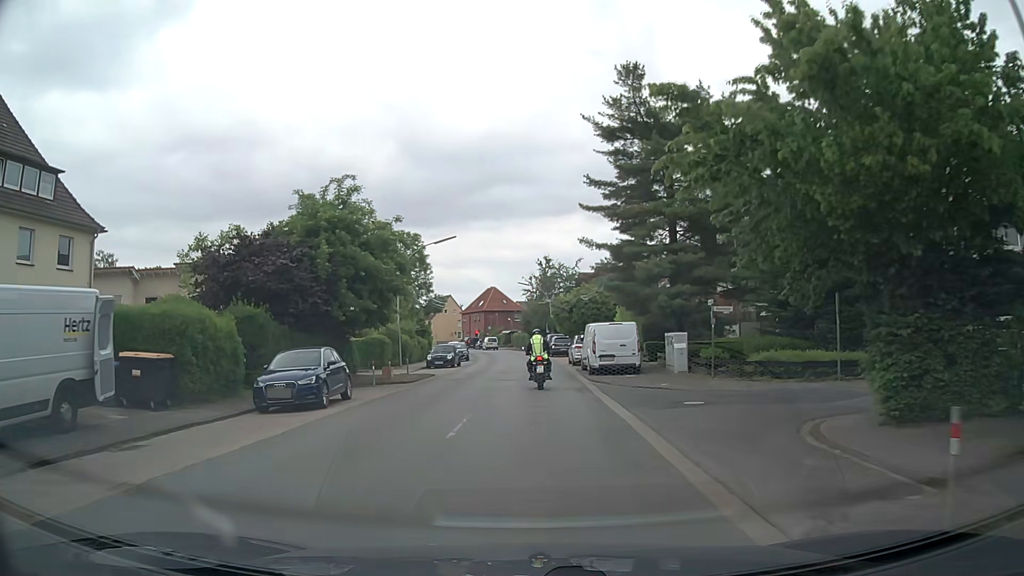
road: secondary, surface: asphalt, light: Day
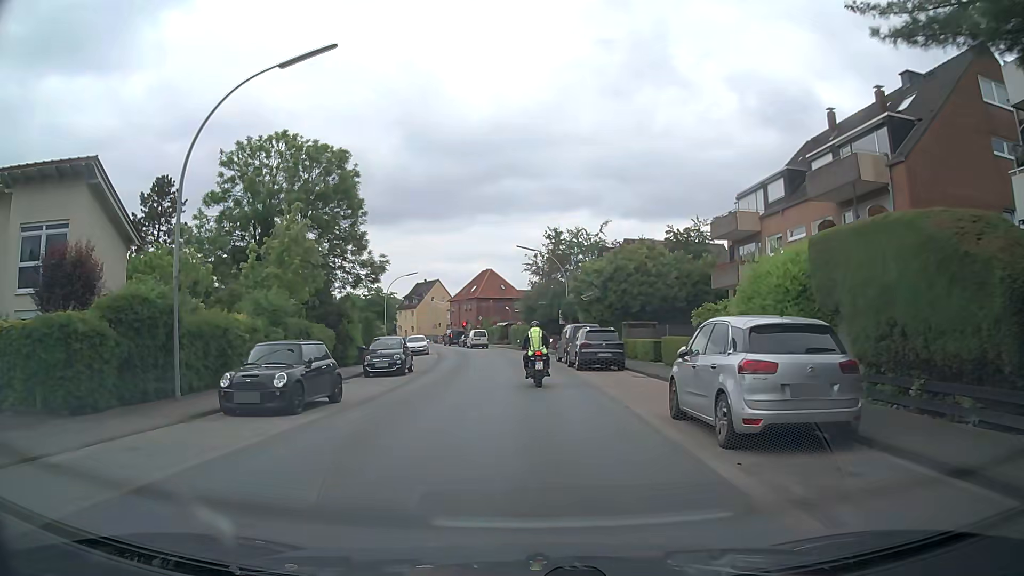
(0.0, +27.7) m; -1°
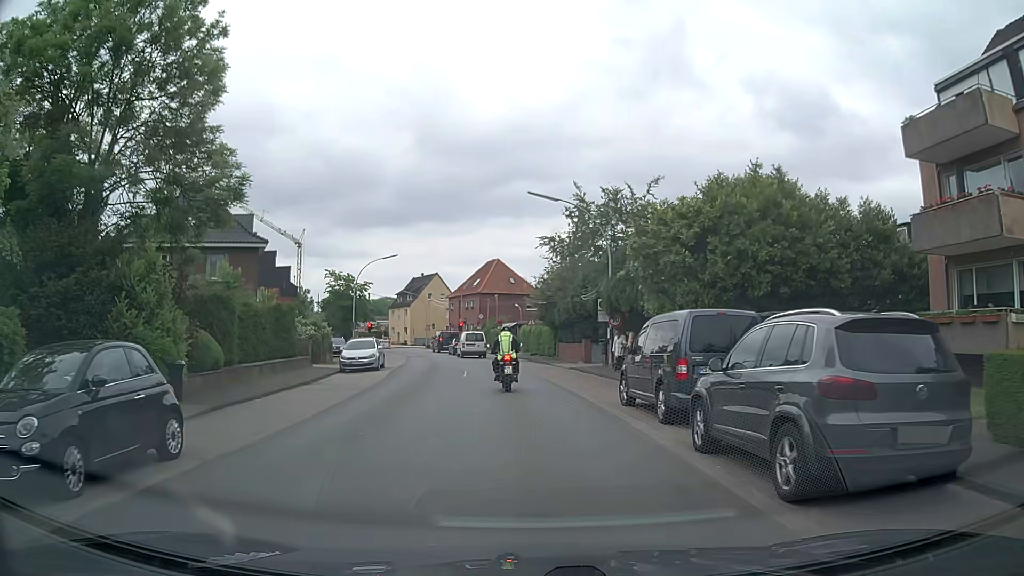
(-0.1, +20.2) m; -1°
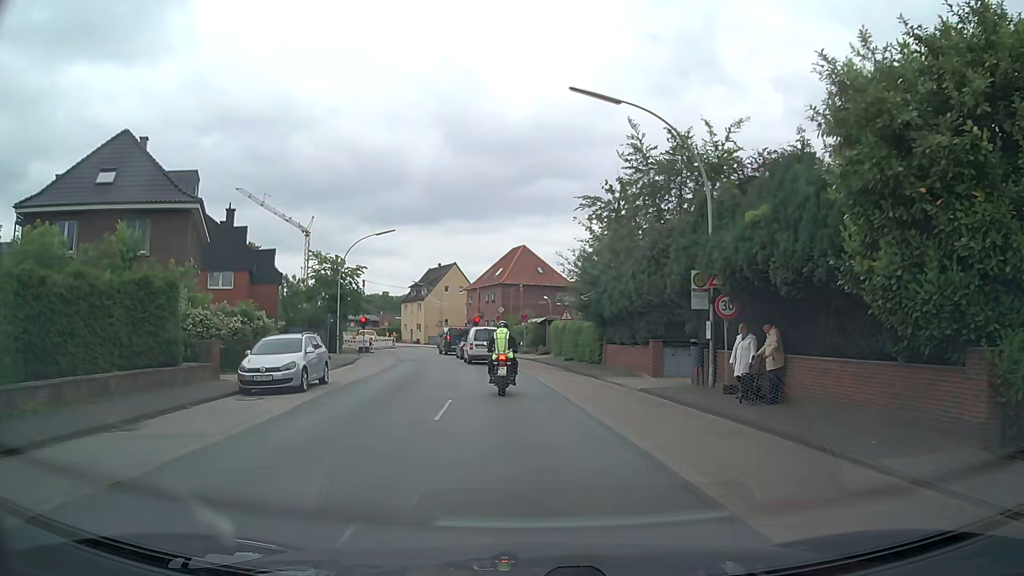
(-0.3, +13.3) m; -3°
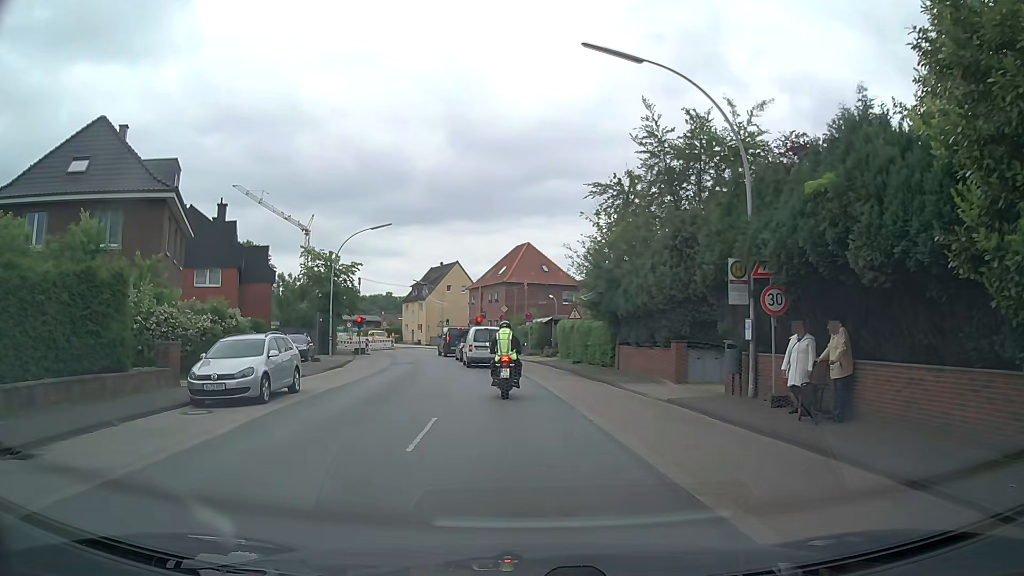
(0.0, +3.0) m; +1°
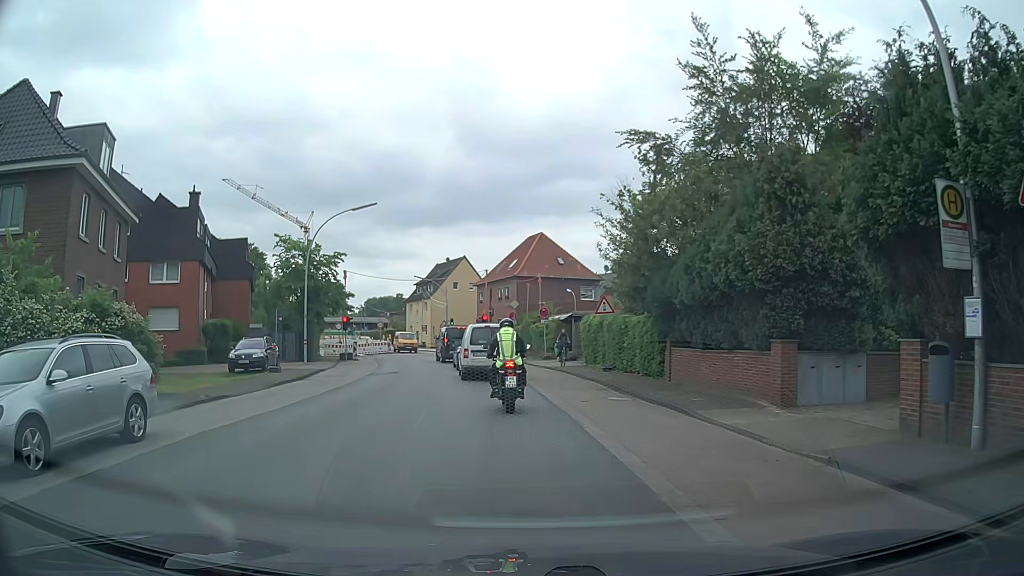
(-0.1, +7.9) m; -1°
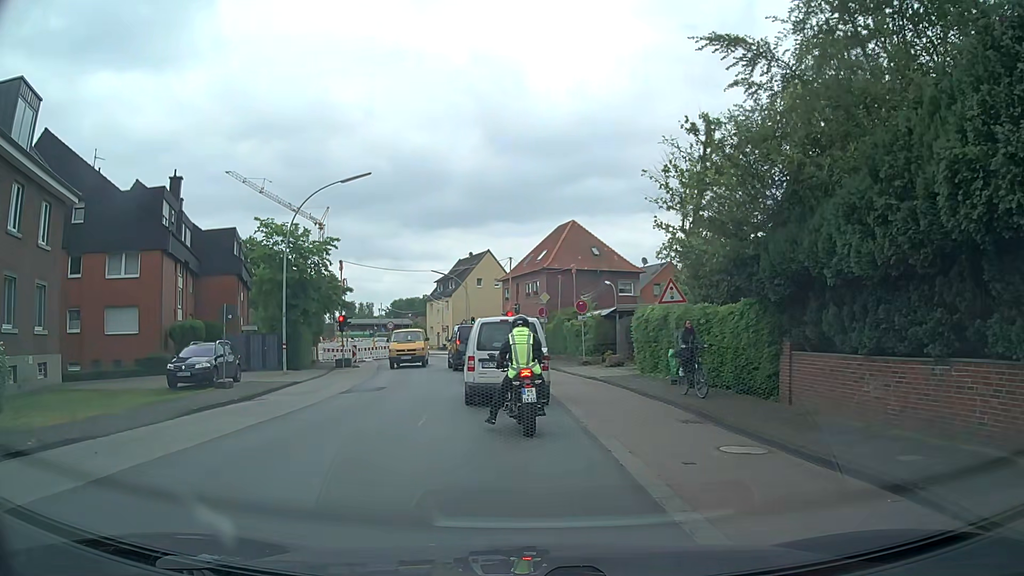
(-0.1, +7.6) m; -3°
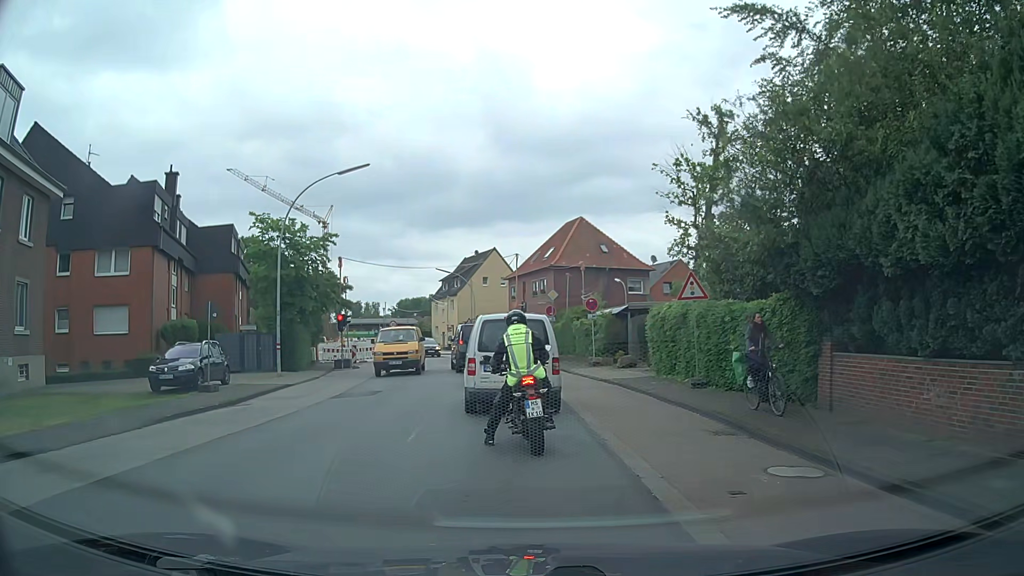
(0.0, +1.6) m; 0°
